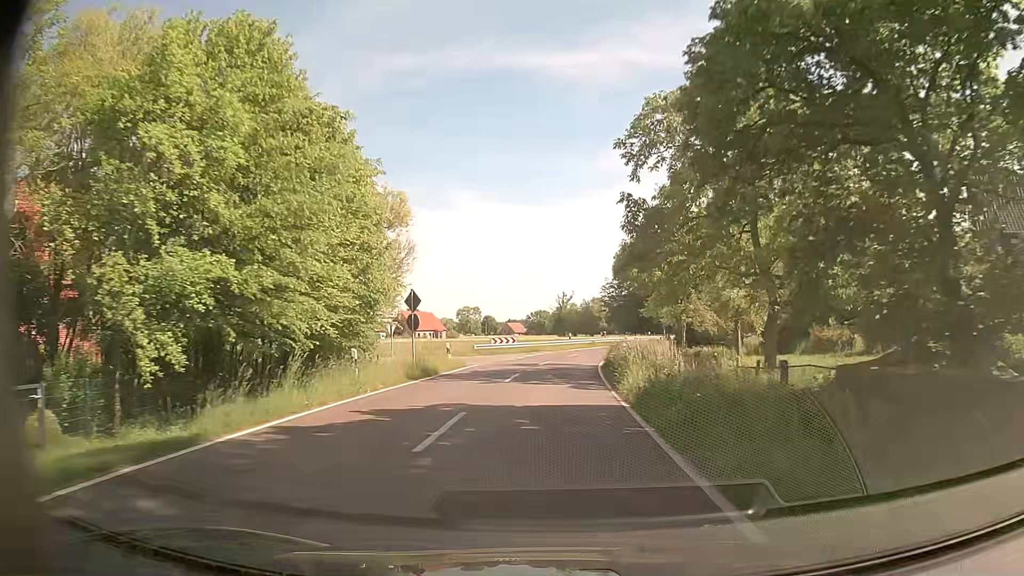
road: tertiary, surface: asphalt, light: Day
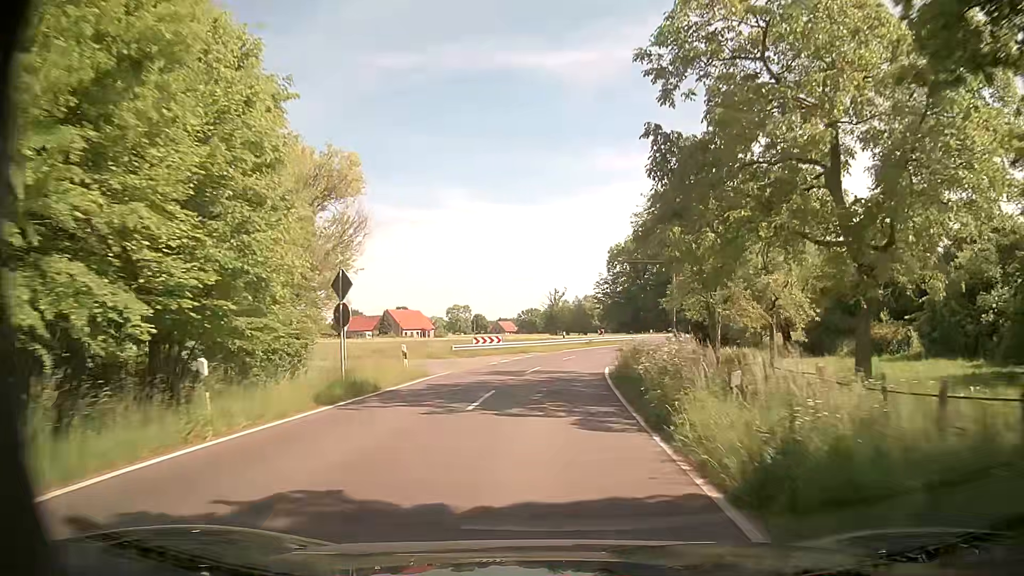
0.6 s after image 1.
(0.0, +7.6) m; +1°
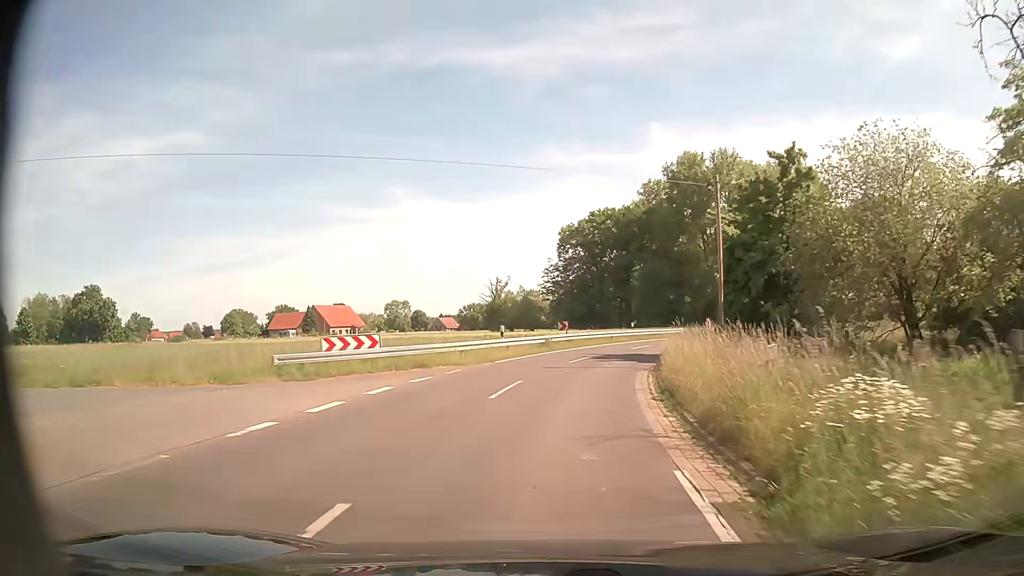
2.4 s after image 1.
(+0.7, +22.8) m; +4°
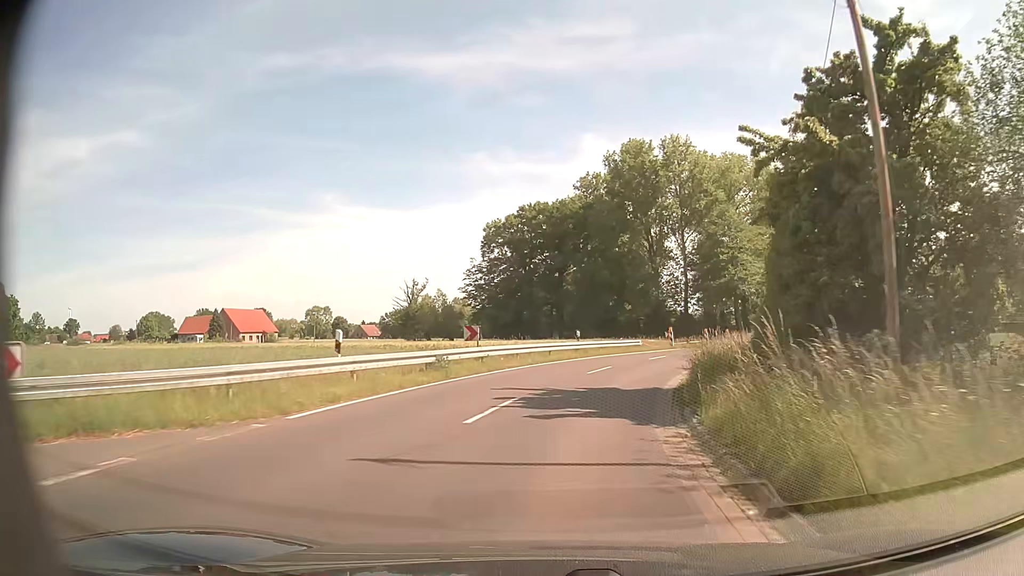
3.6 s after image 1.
(+0.7, +15.2) m; +6°
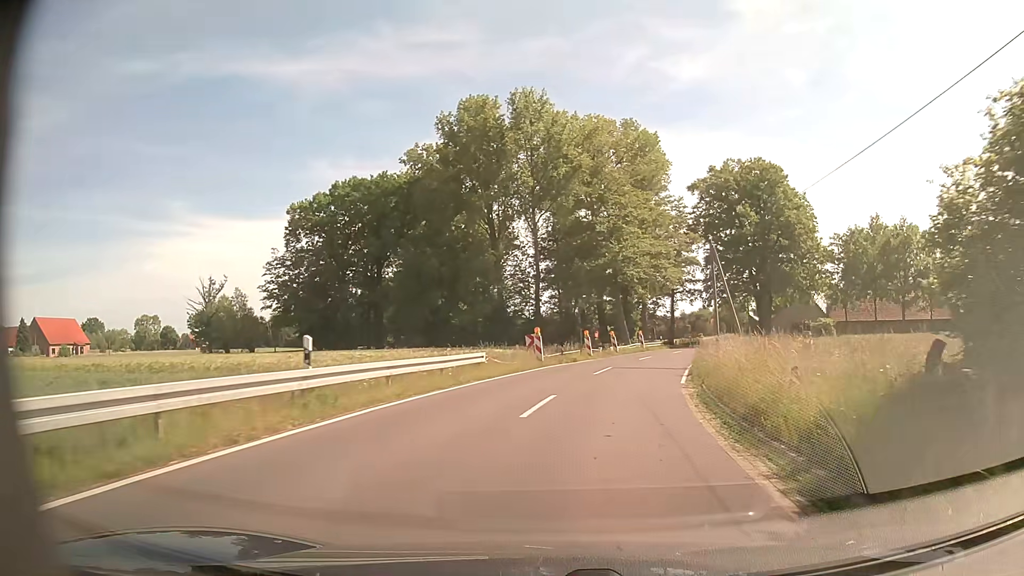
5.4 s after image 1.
(+2.4, +22.5) m; +13°
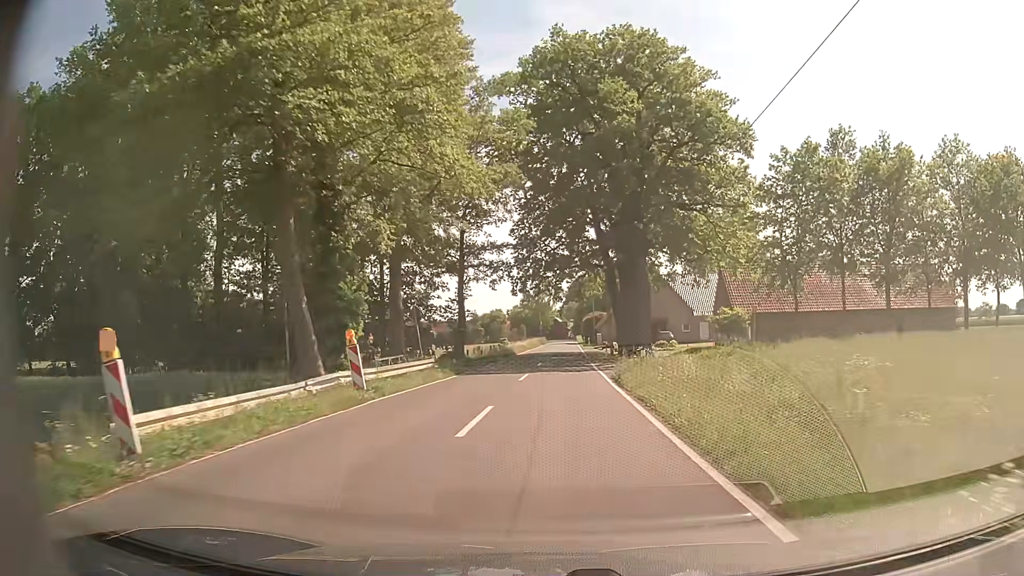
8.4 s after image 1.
(+6.8, +37.1) m; +18°
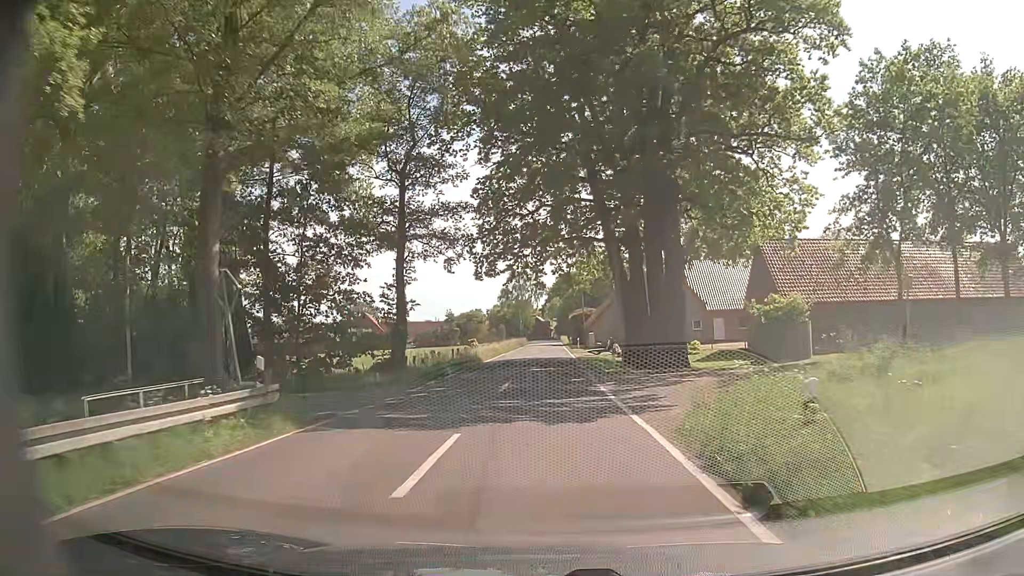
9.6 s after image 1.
(+0.3, +15.3) m; +2°
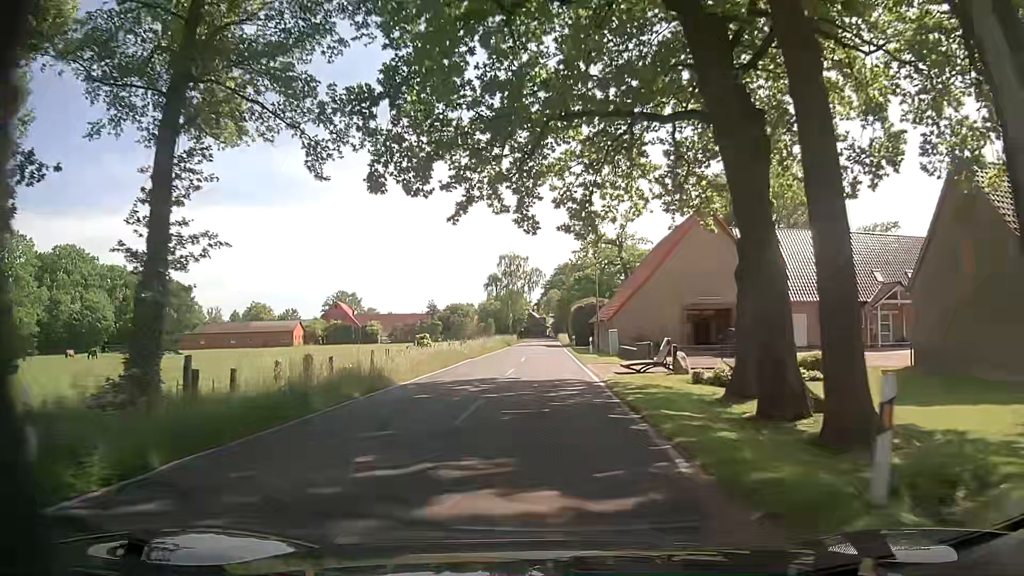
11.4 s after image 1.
(0.0, +23.1) m; 0°
(0, +10) (0, +20) (0, +30) (0, +40) (0, +50) (0, +60) (0, +70) (0, +80) (0, +90) (+1, +100) m
